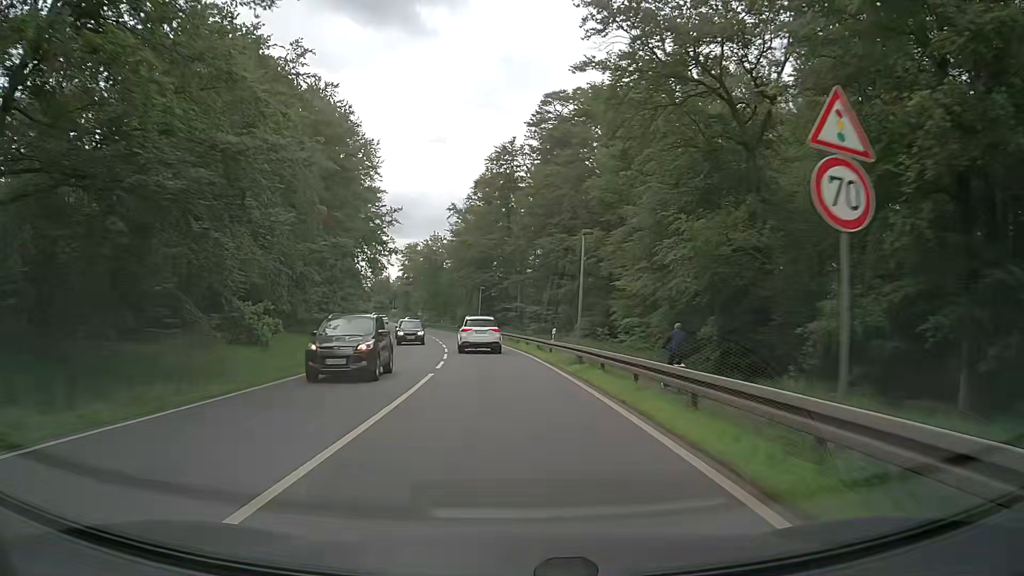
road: primary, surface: asphalt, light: Day
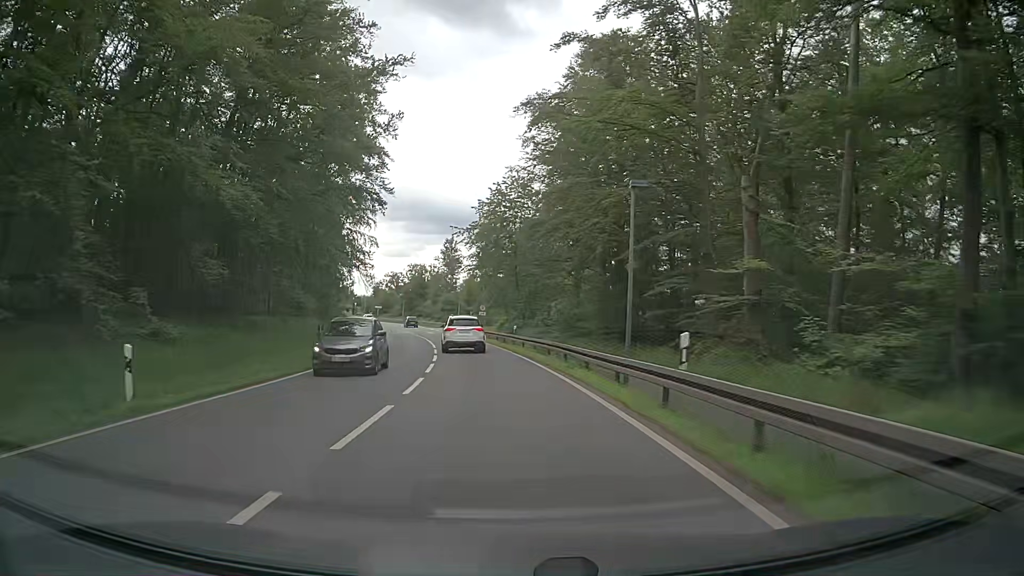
(-4.1, +50.3) m; -8°
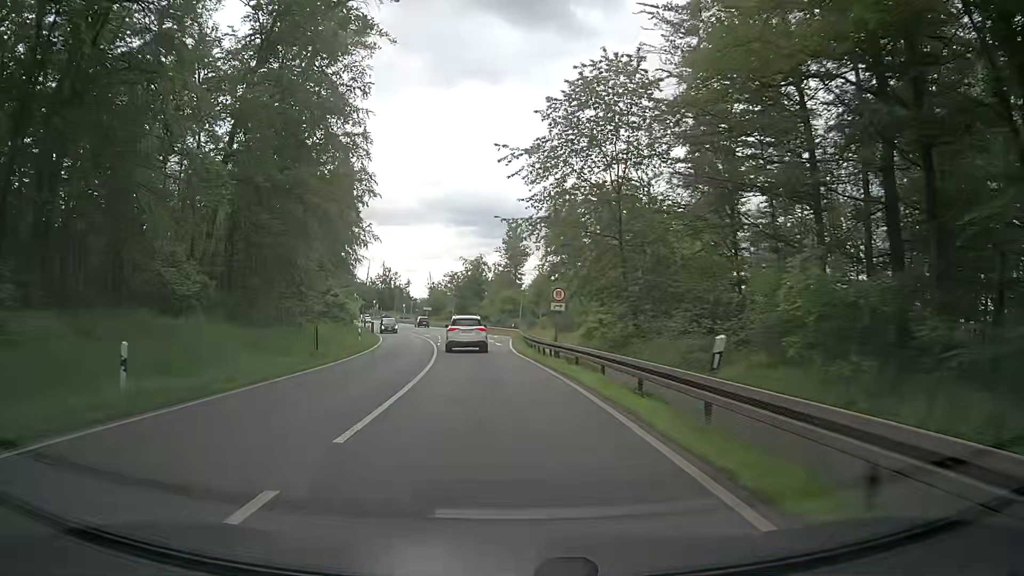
(-1.9, +30.3) m; -6°
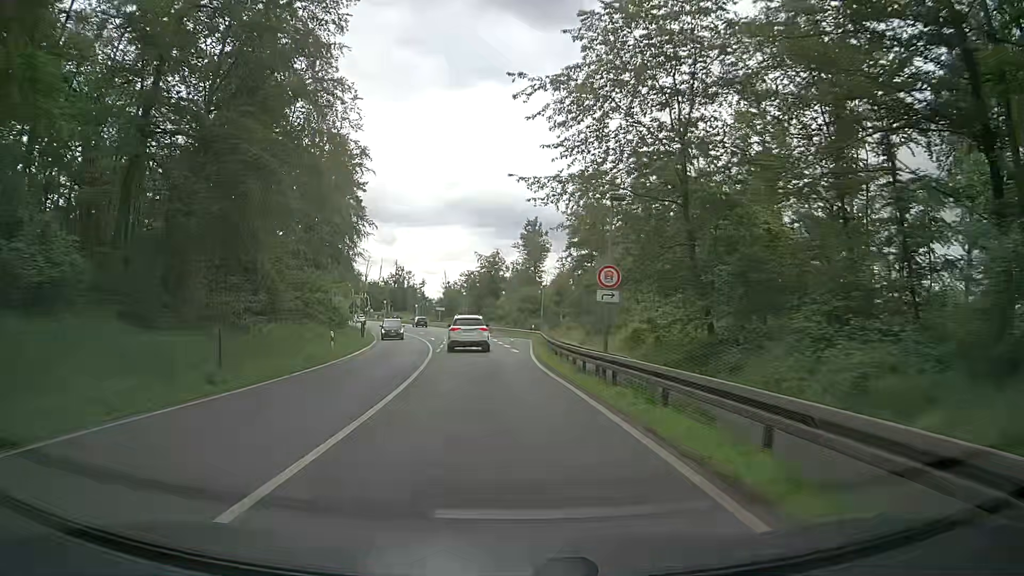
(-0.2, +10.1) m; -2°
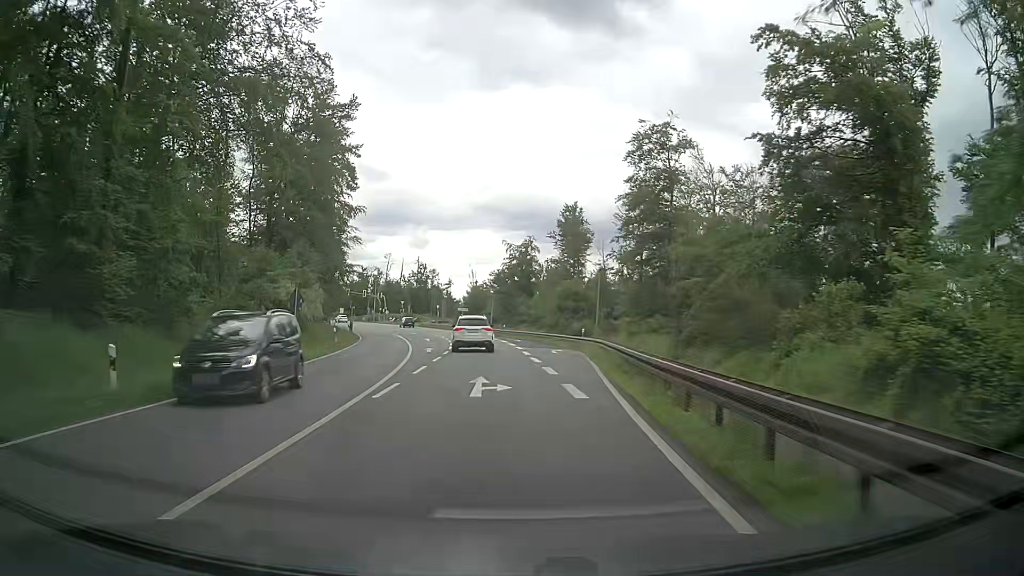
(-0.5, +20.1) m; -3°
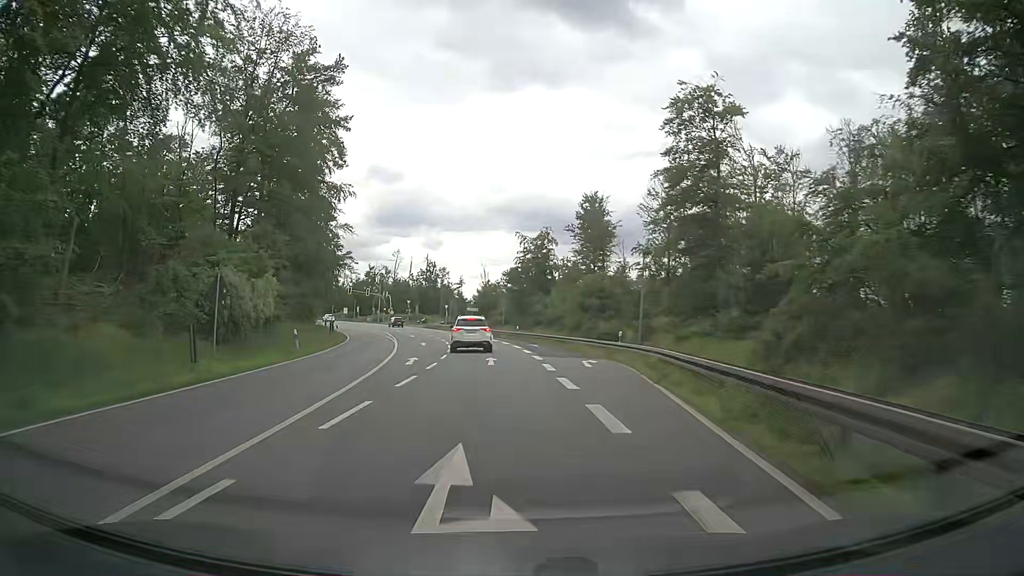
(-0.1, +10.0) m; -1°
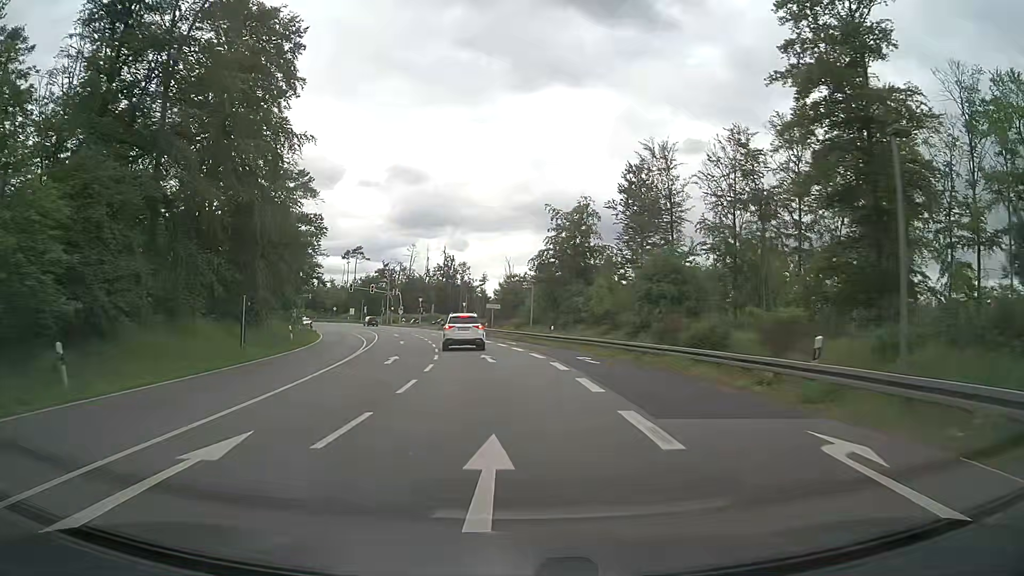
(-0.5, +19.4) m; -3°
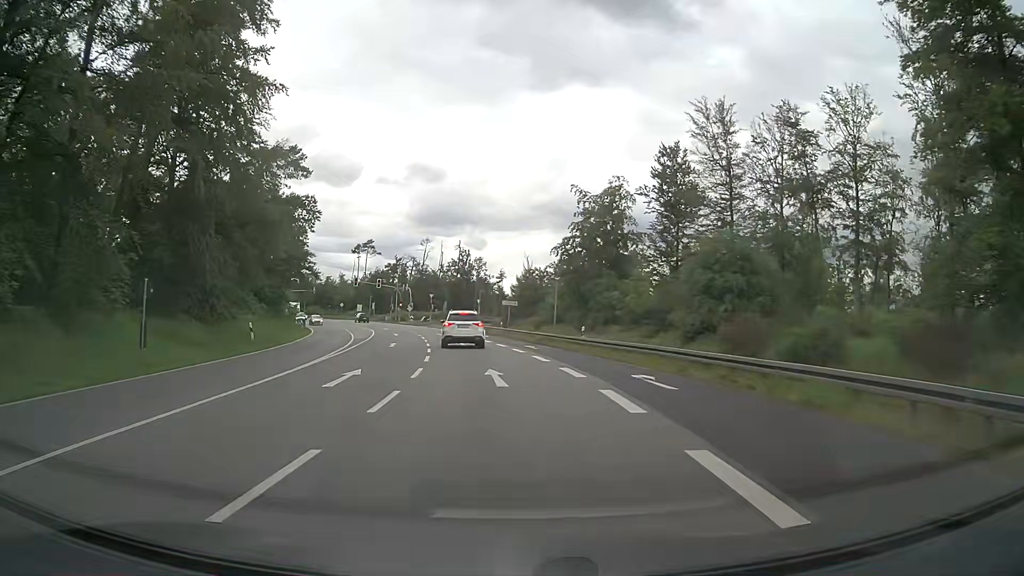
(-0.1, +9.3) m; -1°
